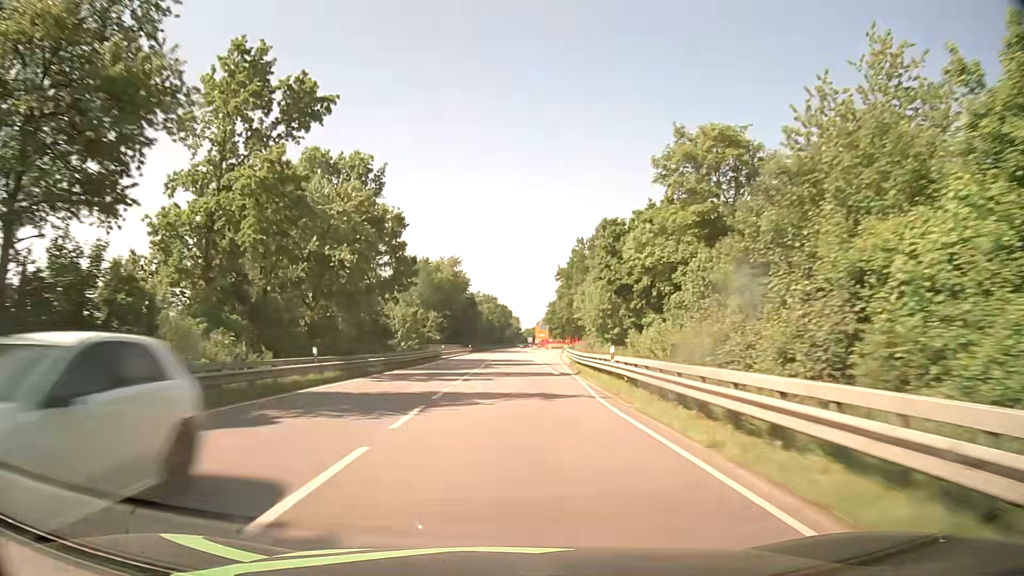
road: primary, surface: asphalt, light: Day
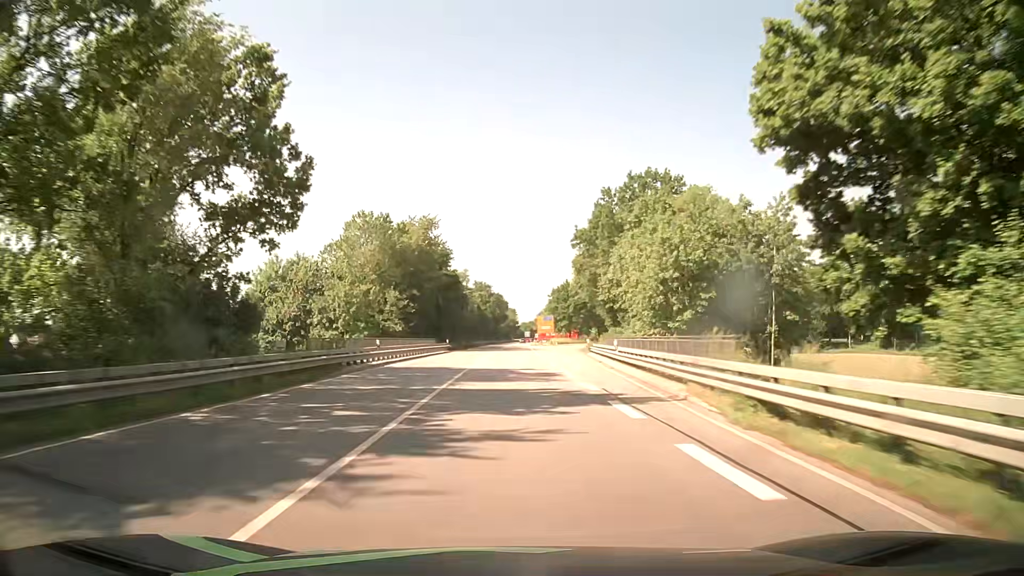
(+0.2, +31.7) m; +1°
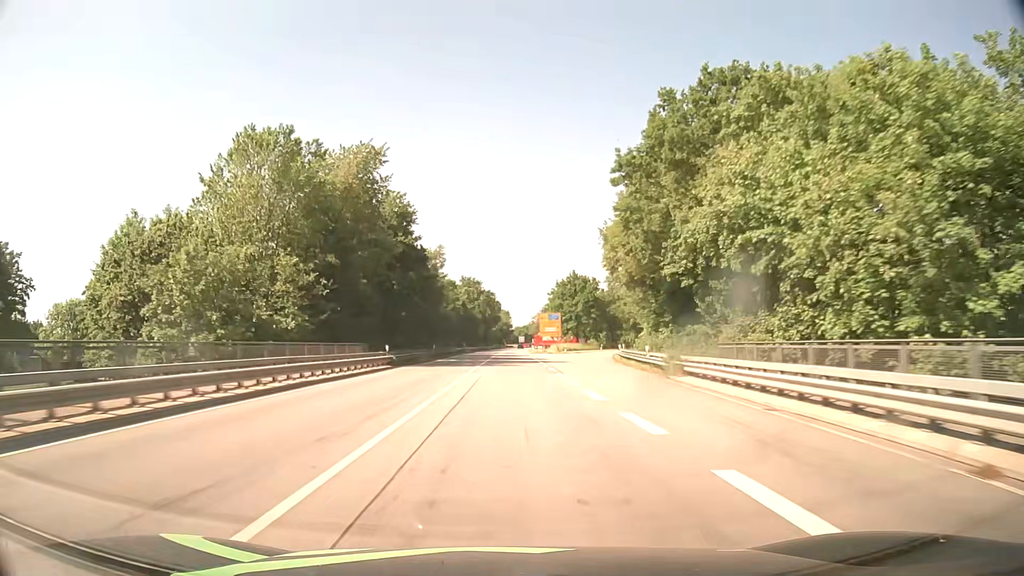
(0.0, +31.7) m; 0°
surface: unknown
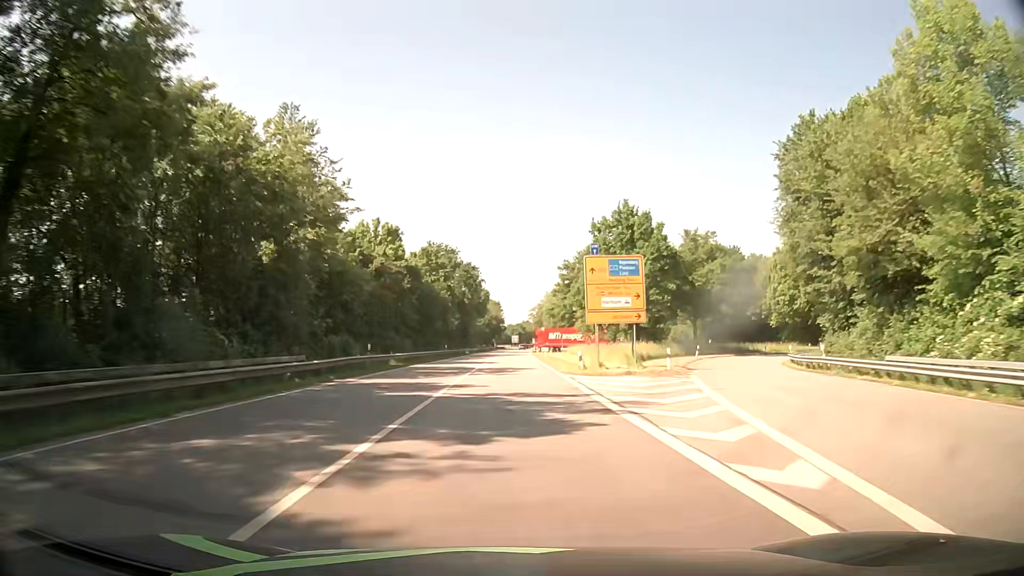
(+0.4, +63.3) m; +1°
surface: asphalt
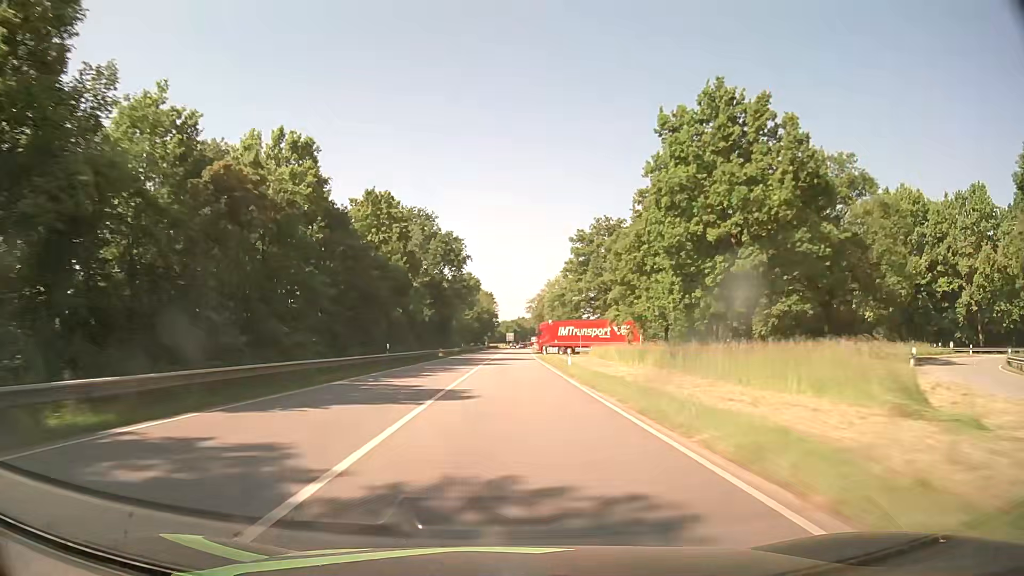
(+0.2, +31.7) m; +1°
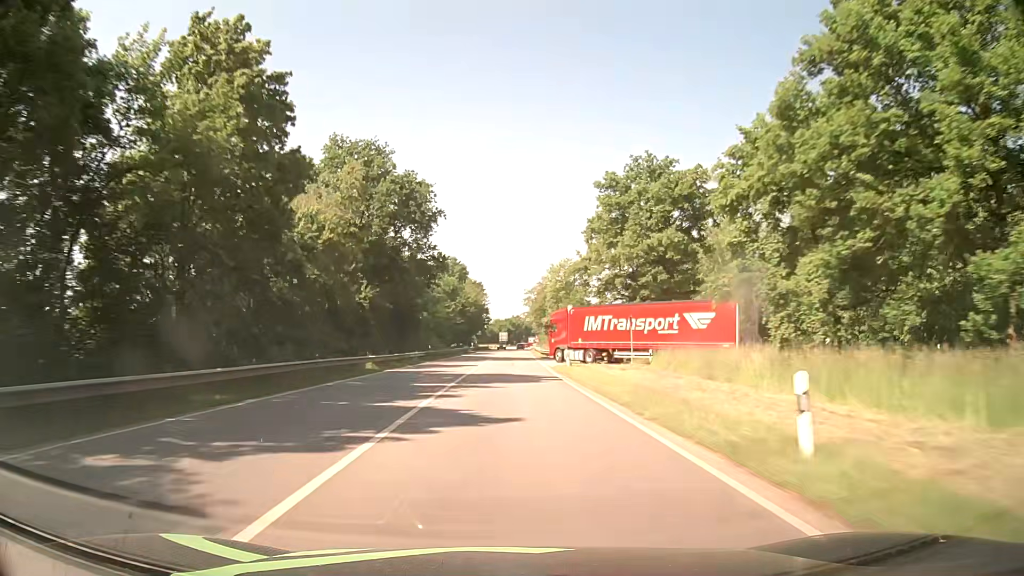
(+0.1, +31.7) m; 0°
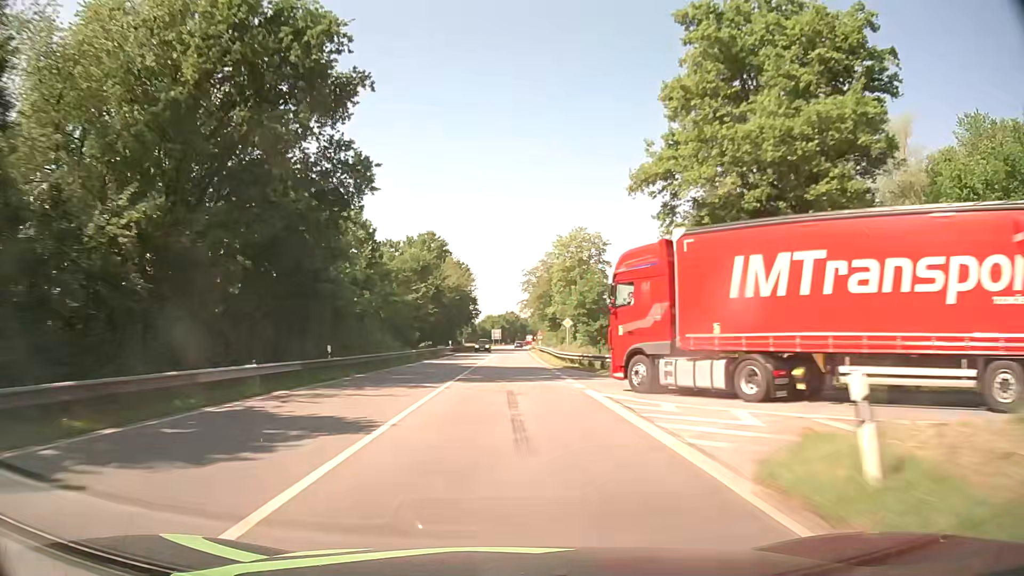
(+0.3, +31.7) m; +1°
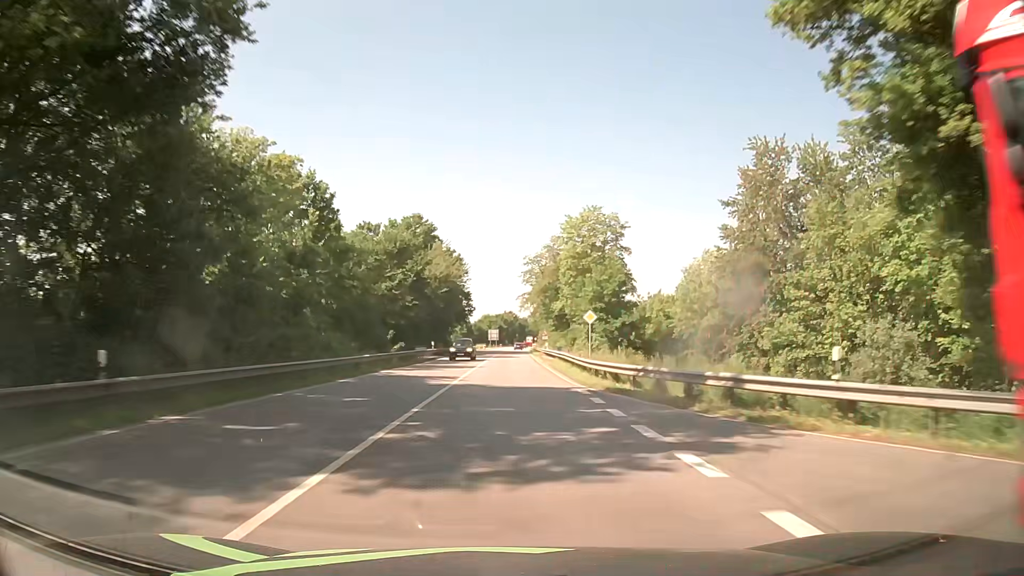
(+0.1, +15.9) m; 0°
(0, +10) (0, +20) (0, +30) (0, +40) (0, +50) (0, +60) (+1, +70) (+1, +80) (+1, +90) (+1, +100) m
